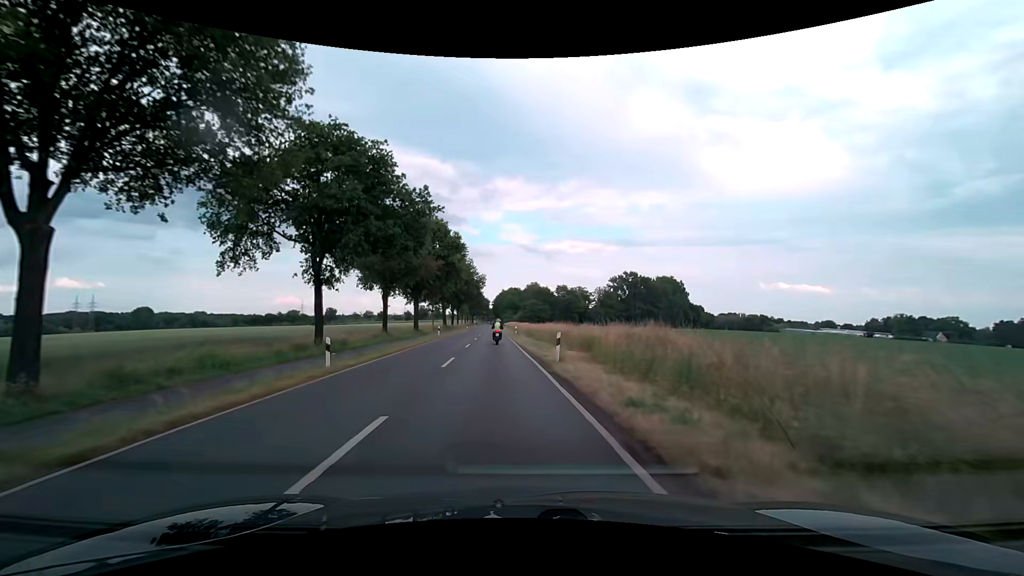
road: secondary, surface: asphalt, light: Day
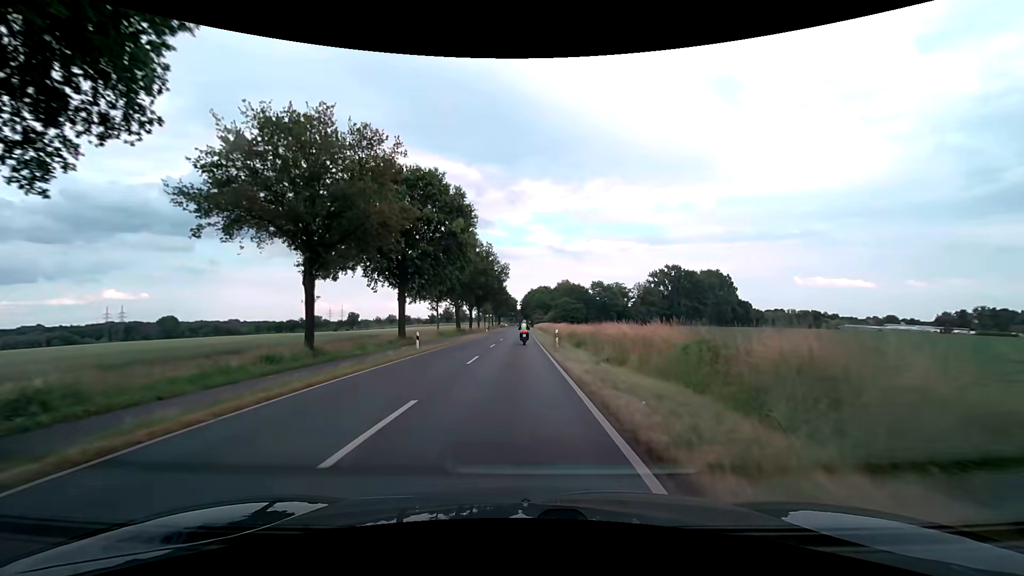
(-1.0, +23.1) m; -4°
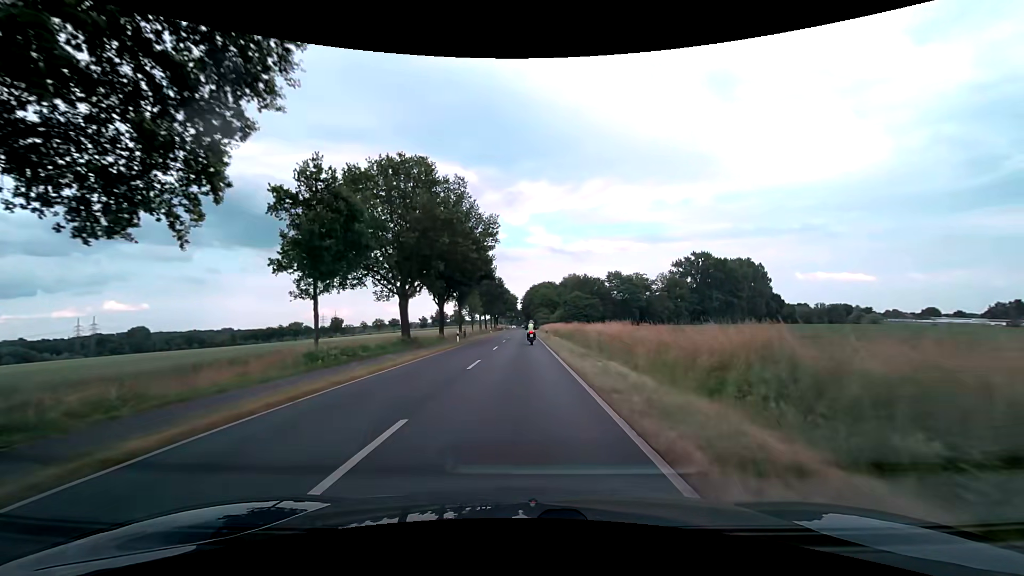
(-0.2, +38.2) m; 0°
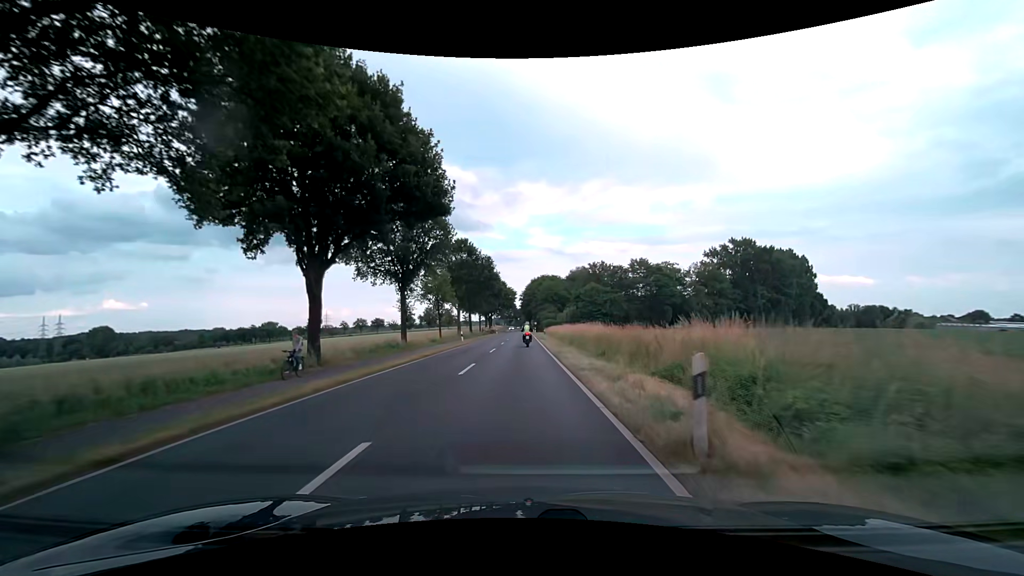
(+0.1, +38.0) m; 0°
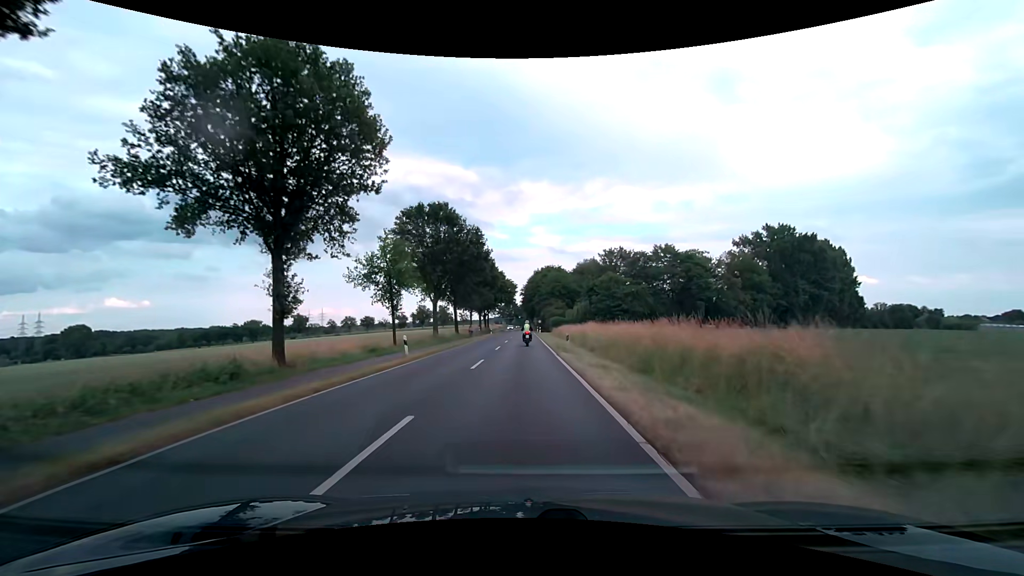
(0.0, +22.8) m; 0°
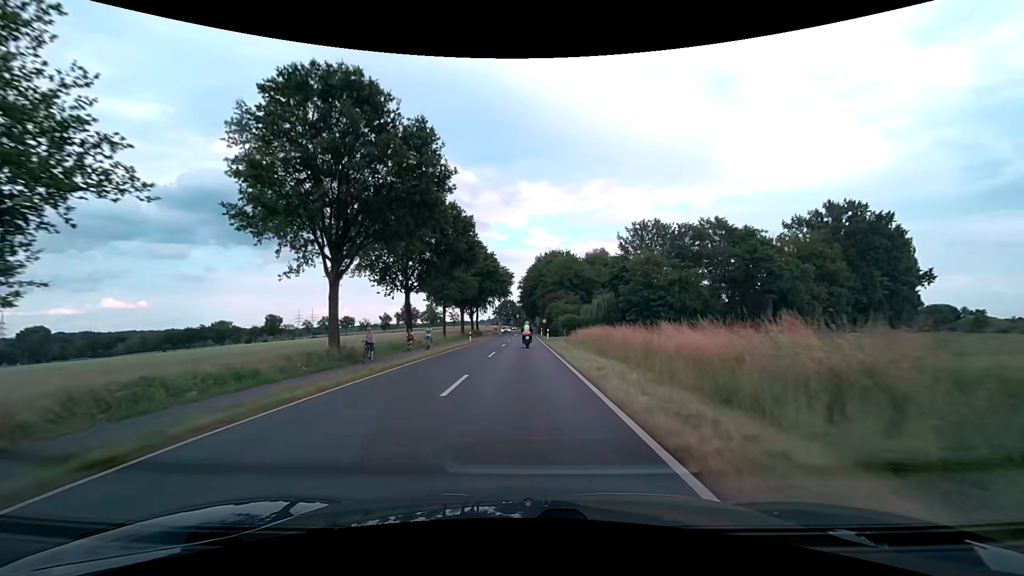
(+0.2, +30.4) m; 0°
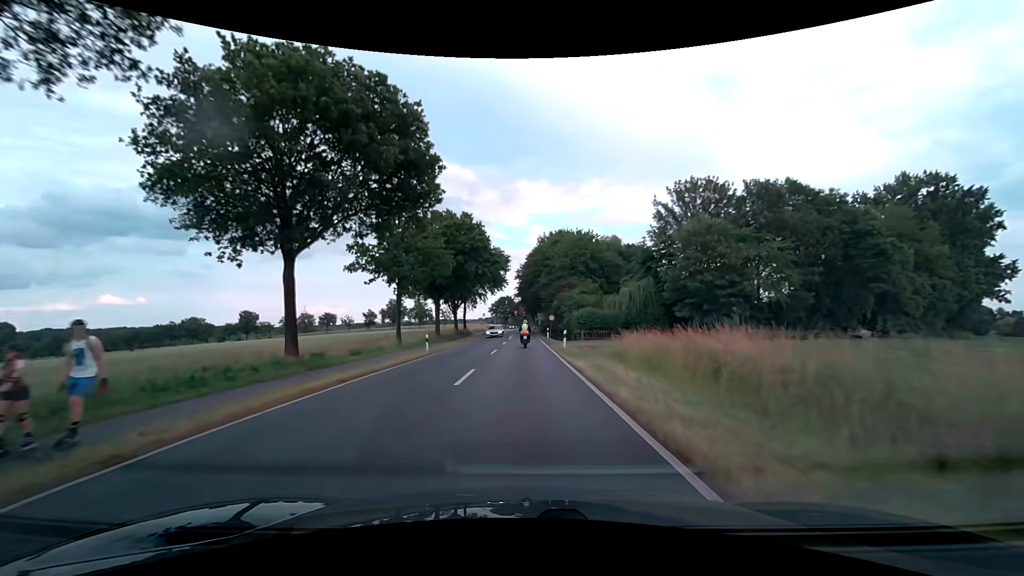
(+0.1, +22.8) m; 0°
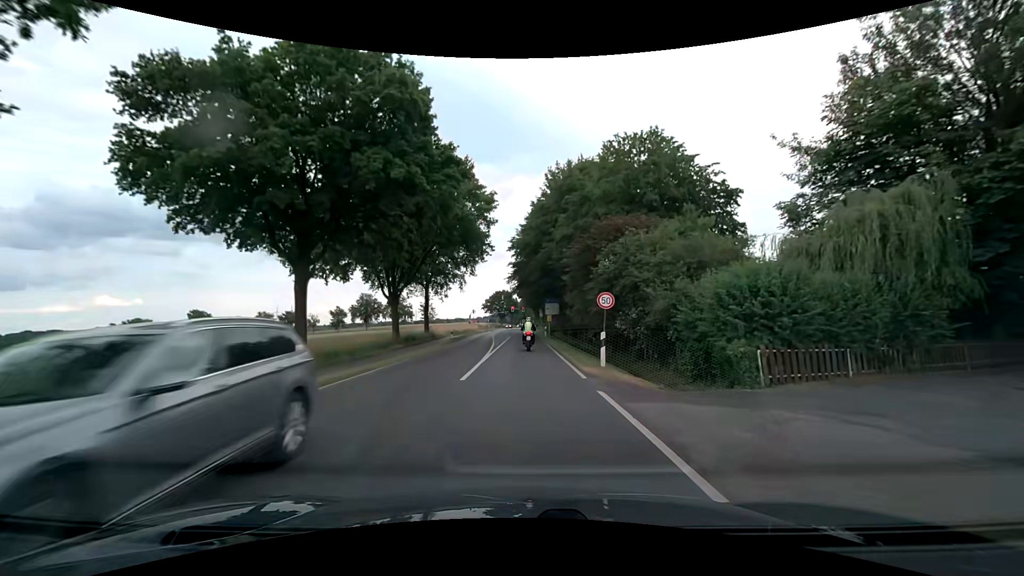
(+0.3, +35.9) m; +1°
(0, +10) (0, +20) (0, +30) (0, +40) (0, +50) (0, +60) (0, +70) (-1, +80) (-1, +90) (-1, +100) m
